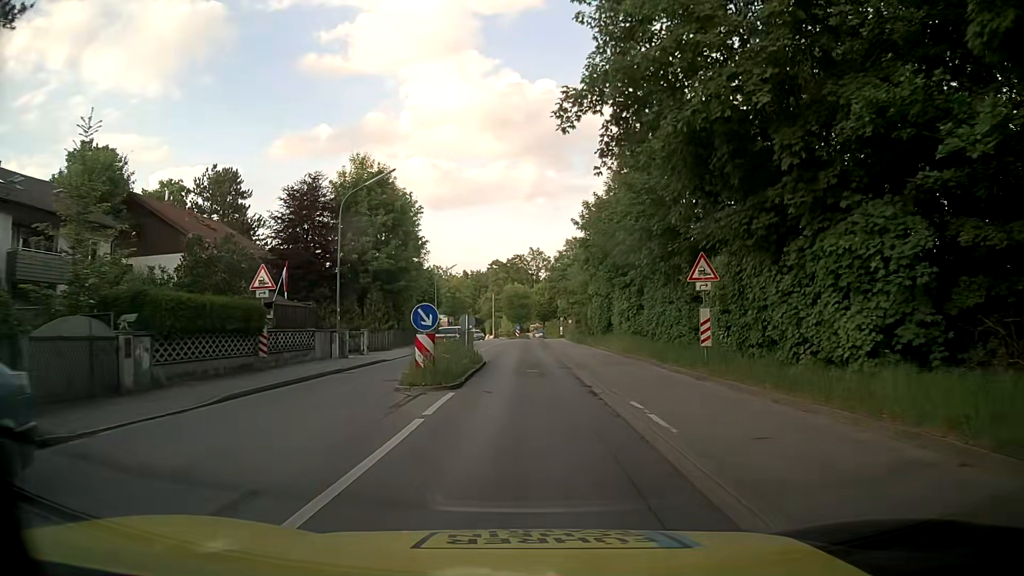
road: tertiary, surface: asphalt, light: Day
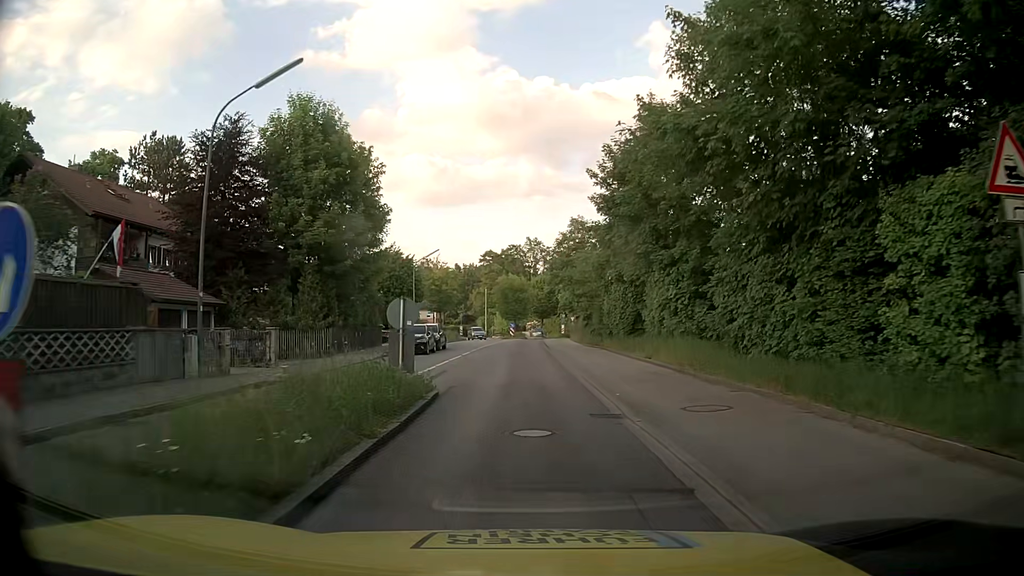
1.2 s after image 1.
(+0.1, +12.6) m; 0°
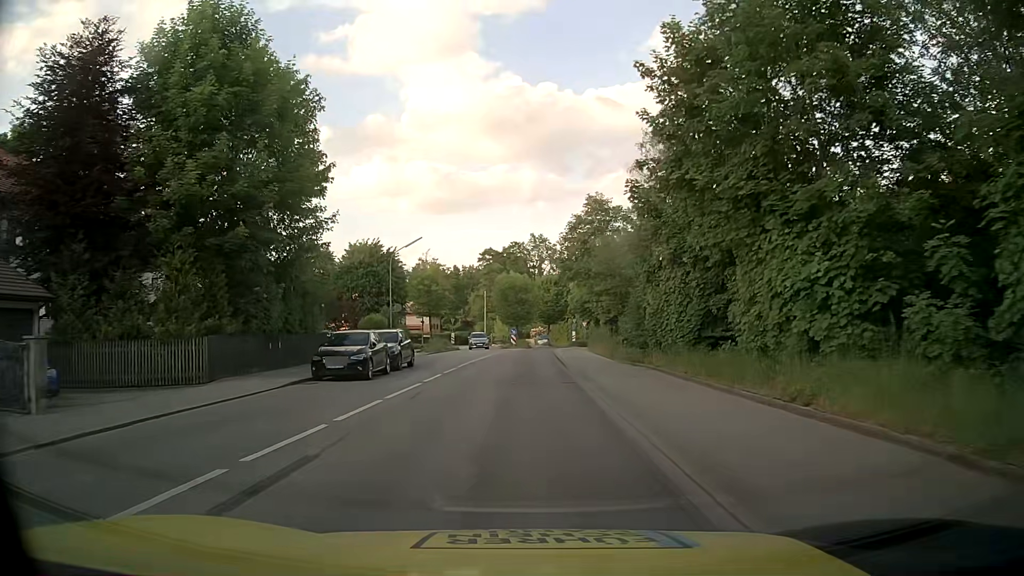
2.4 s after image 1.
(0.0, +12.5) m; 0°
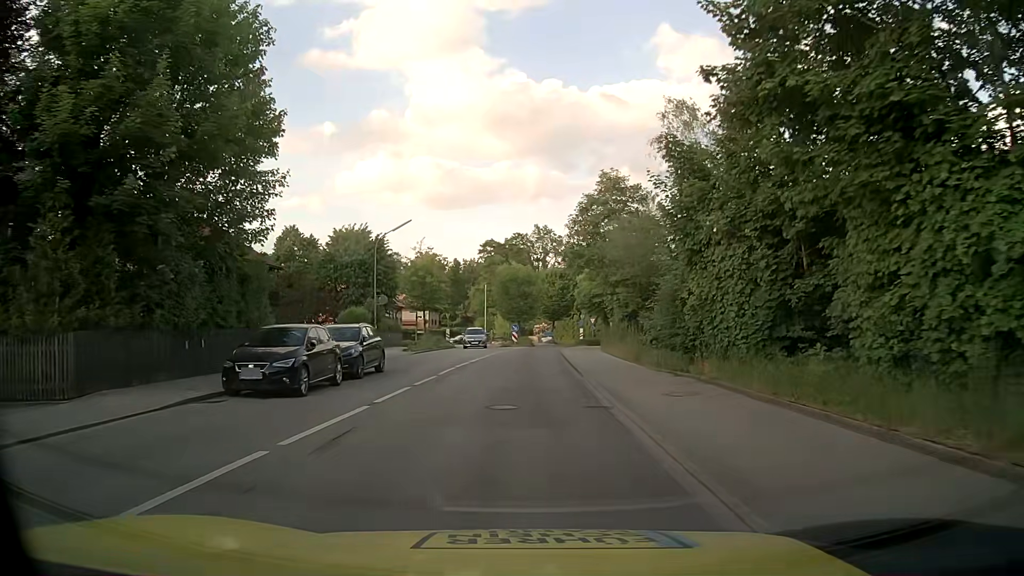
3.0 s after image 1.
(-0.1, +6.2) m; -1°
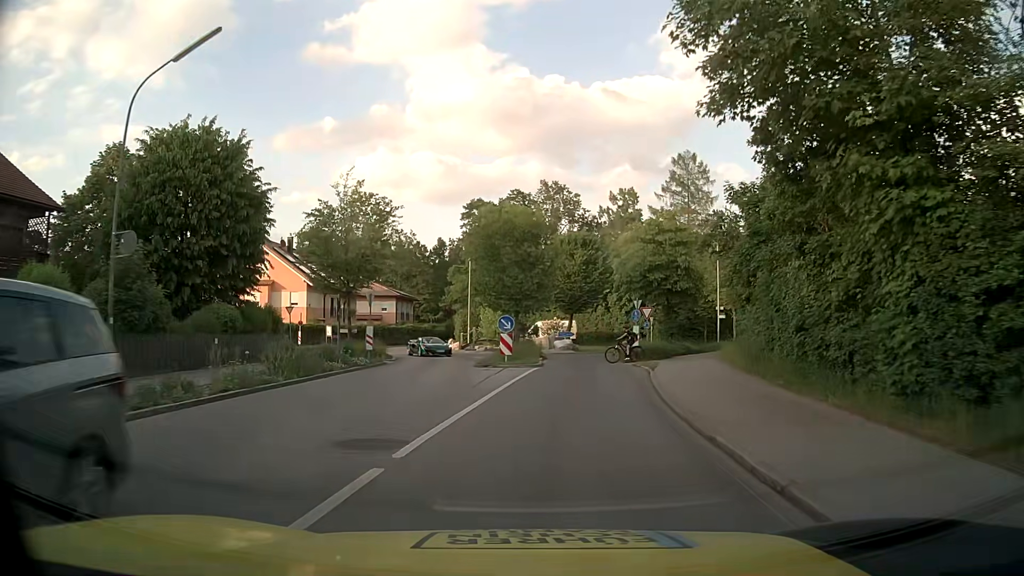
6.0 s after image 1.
(-0.2, +29.8) m; 0°
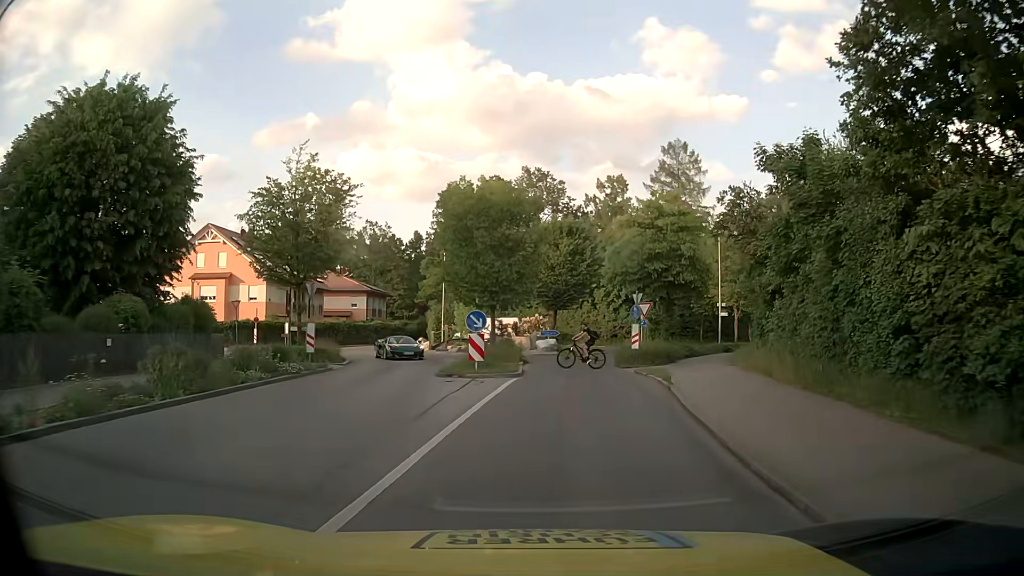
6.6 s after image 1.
(+0.1, +5.4) m; +1°
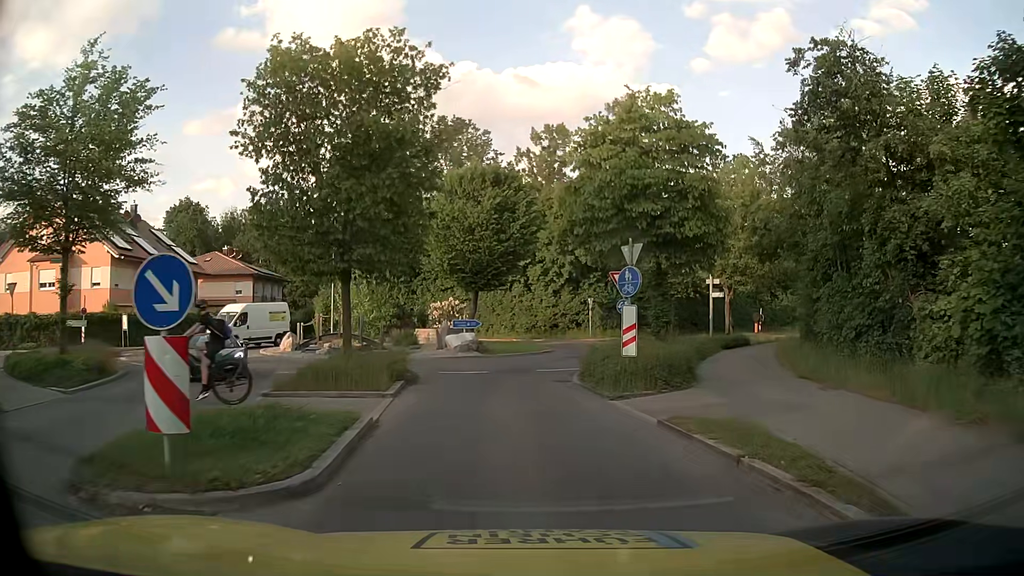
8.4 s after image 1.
(+0.8, +13.6) m; +7°
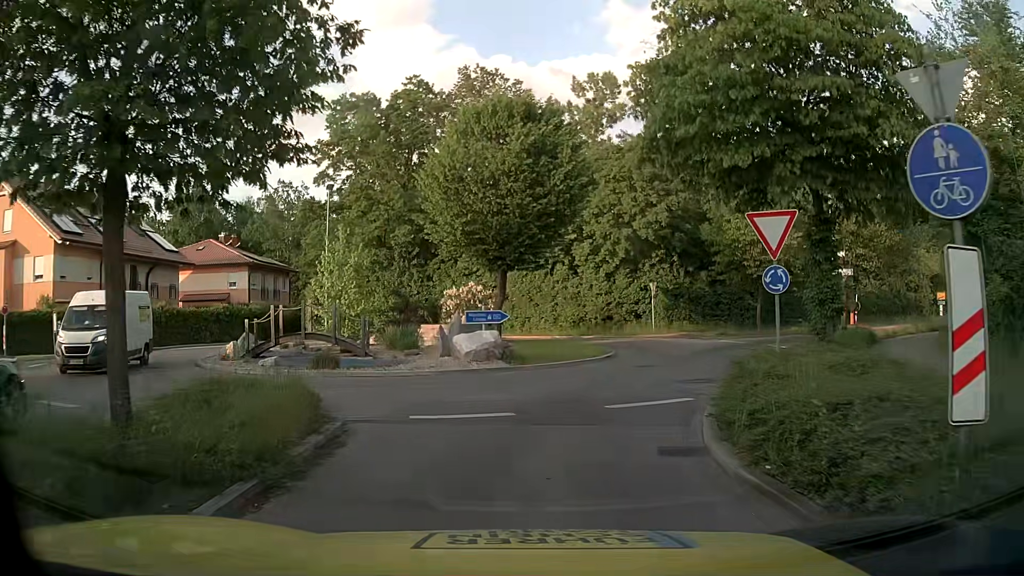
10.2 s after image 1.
(-0.2, +9.5) m; -3°
